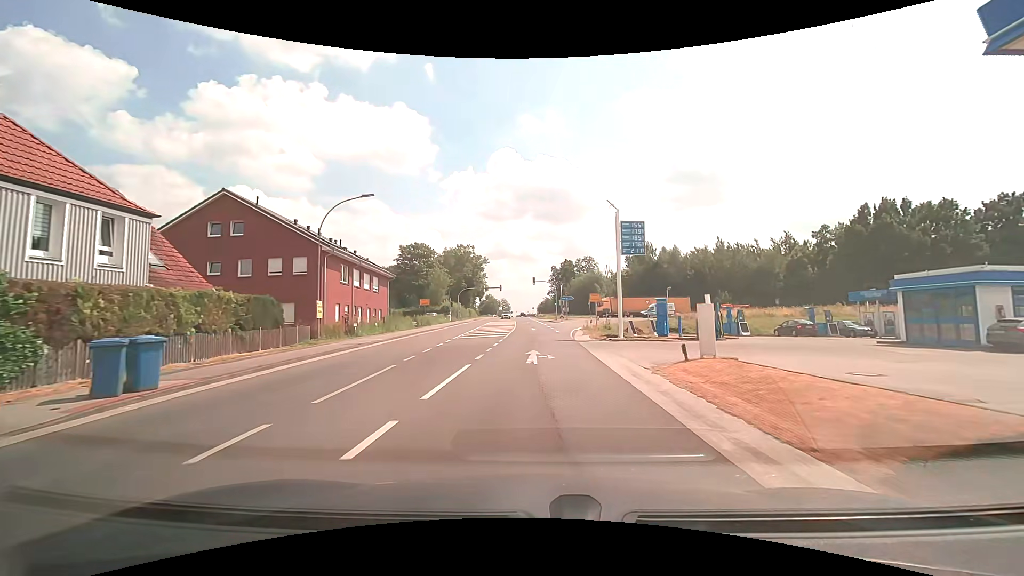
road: secondary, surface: asphalt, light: Day
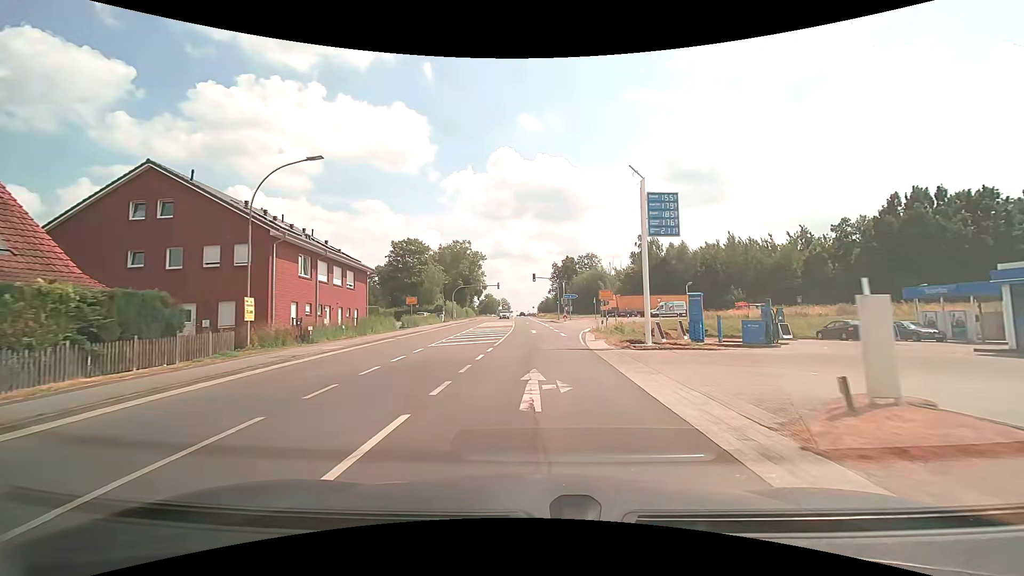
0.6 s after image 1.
(0.0, +6.3) m; 0°
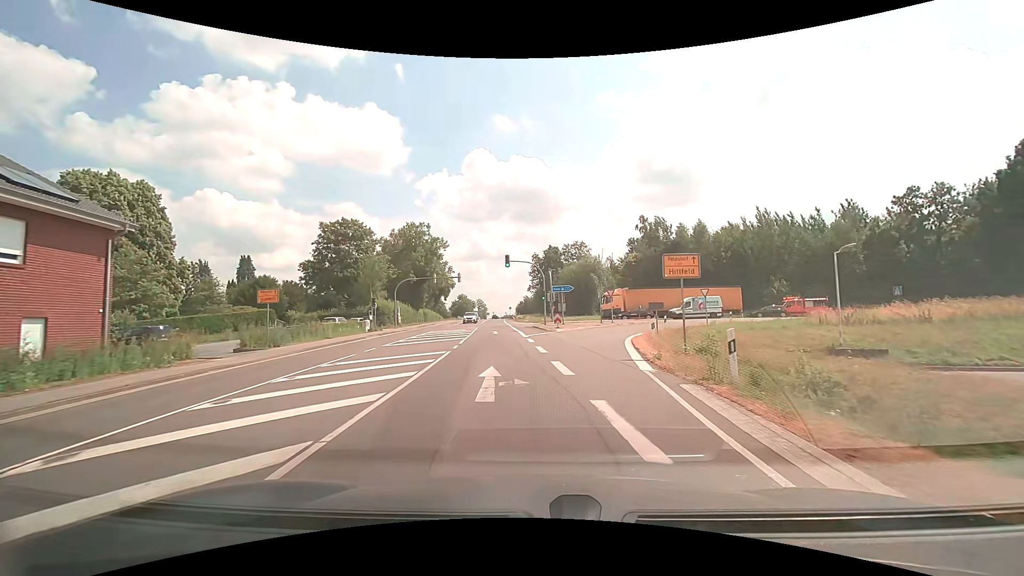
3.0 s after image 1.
(+0.4, +24.3) m; +2°
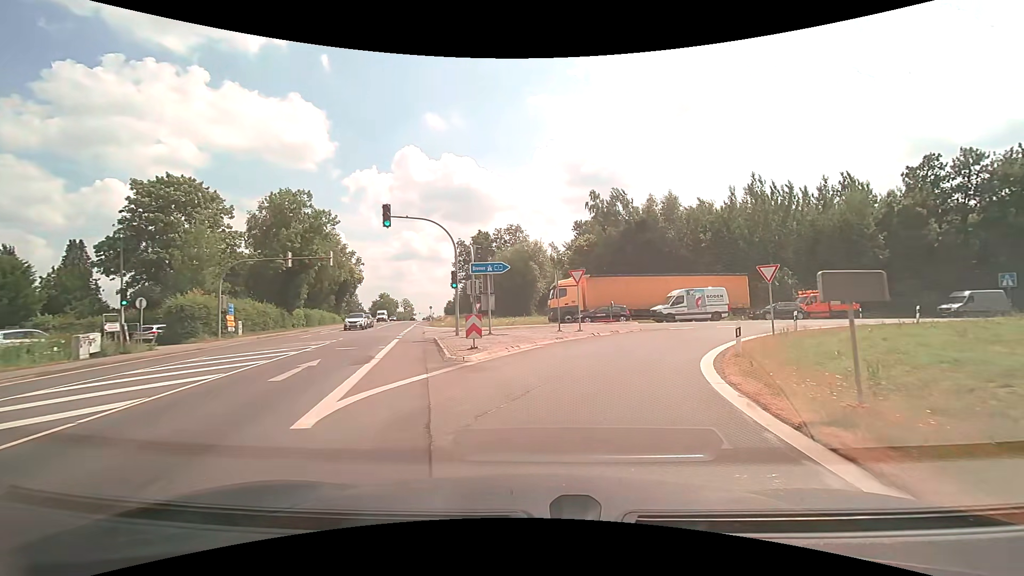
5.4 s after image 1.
(+1.4, +21.5) m; +8°
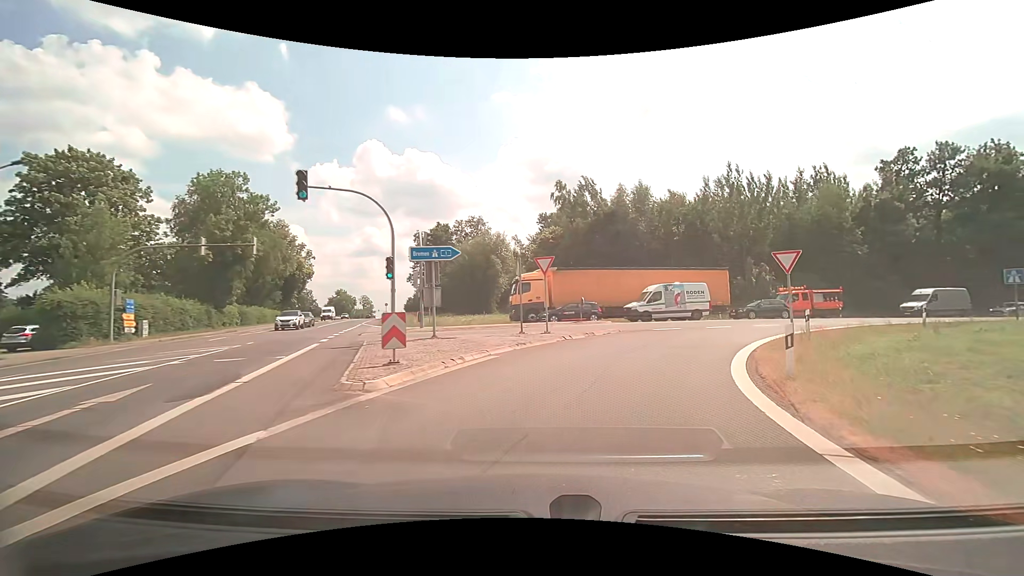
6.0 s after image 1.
(+0.2, +5.0) m; +4°
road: motorway_link
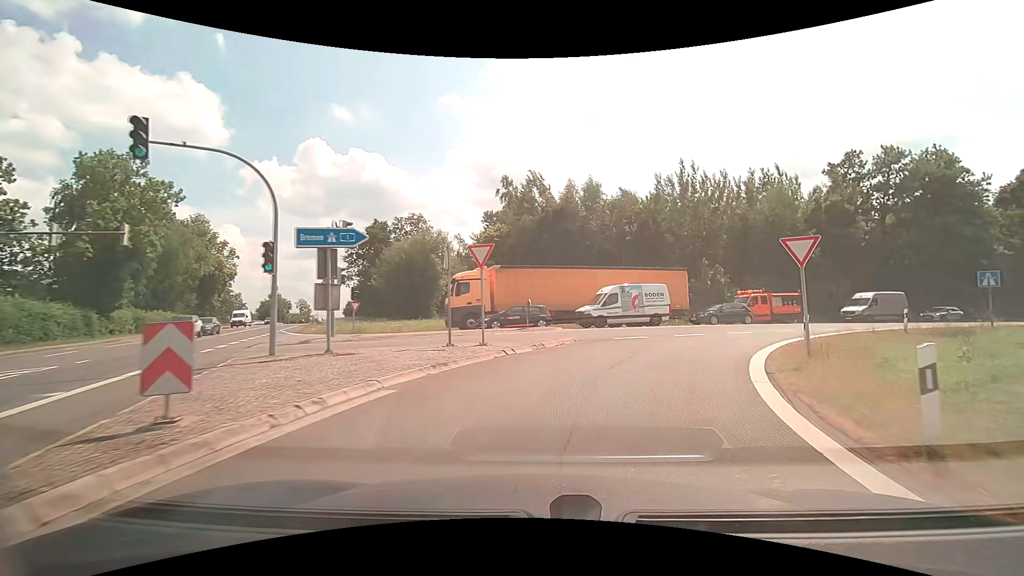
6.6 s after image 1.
(+0.3, +4.8) m; +6°
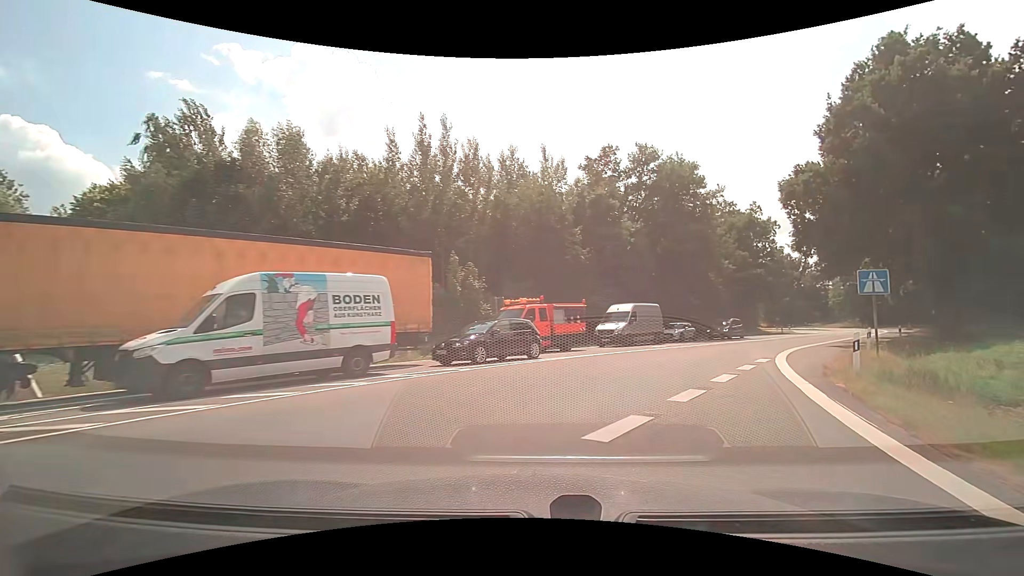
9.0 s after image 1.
(+4.2, +18.1) m; +29°
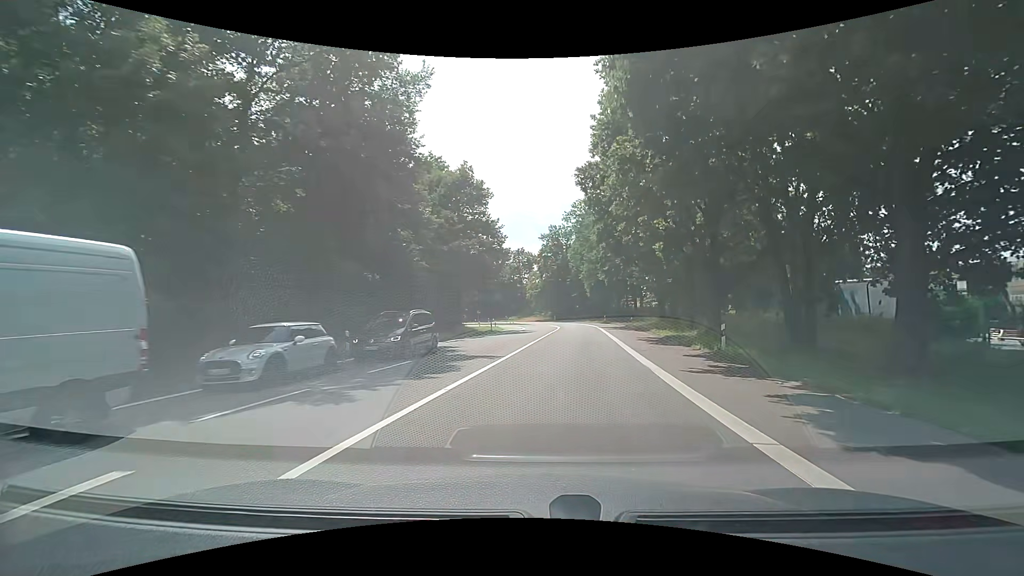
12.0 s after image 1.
(+8.7, +24.9) m; +32°
(0, +10) (+1, +20) (+3, +30) (+4, +40) (+4, +50) (+5, +60) (+5, +70) (+4, +80) (+2, +89) (-1, +99) m
